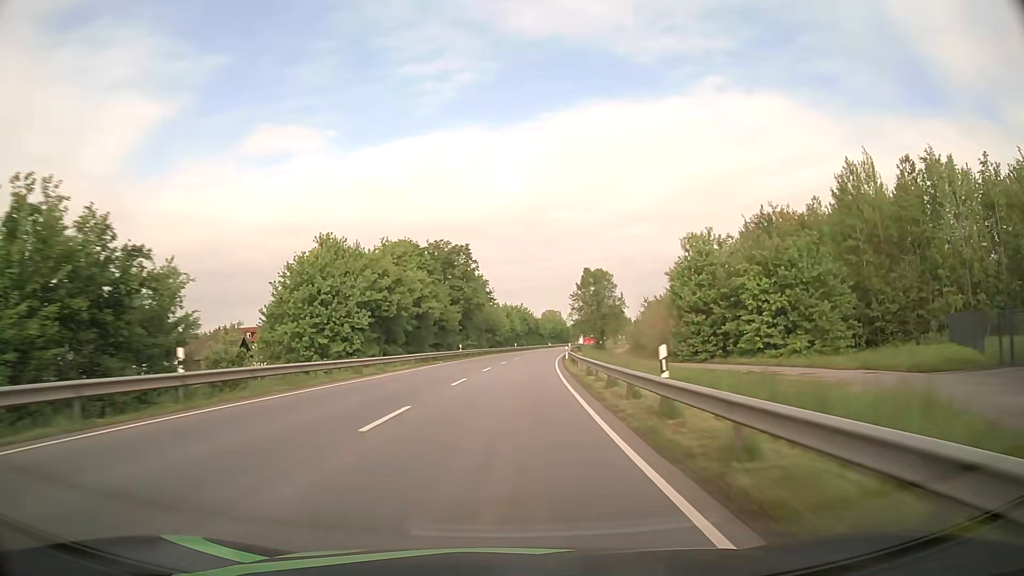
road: primary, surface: asphalt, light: Day
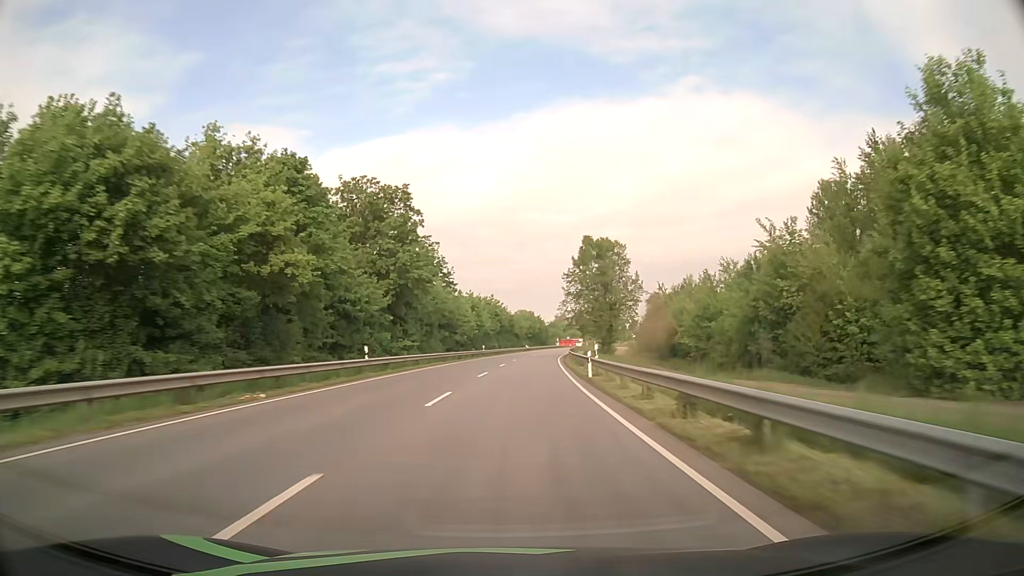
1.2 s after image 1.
(+0.6, +32.1) m; +2°
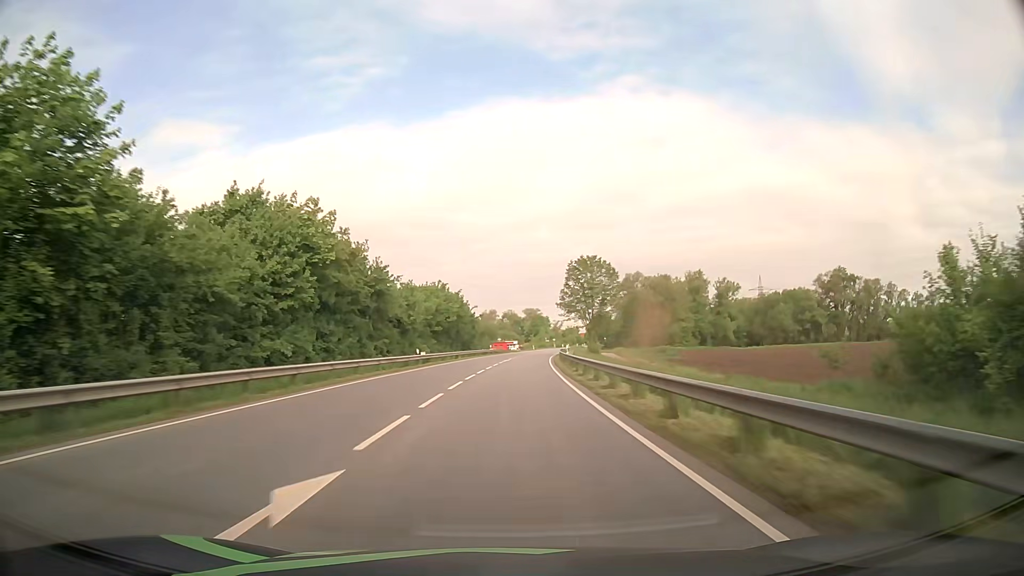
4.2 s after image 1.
(+4.7, +80.0) m; +6°
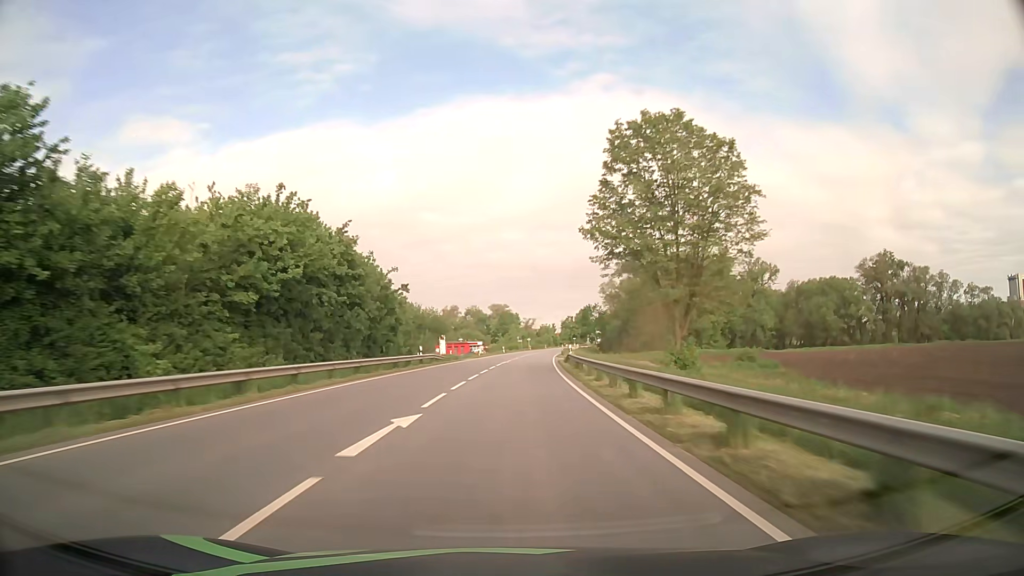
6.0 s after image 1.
(+1.3, +48.1) m; +3°
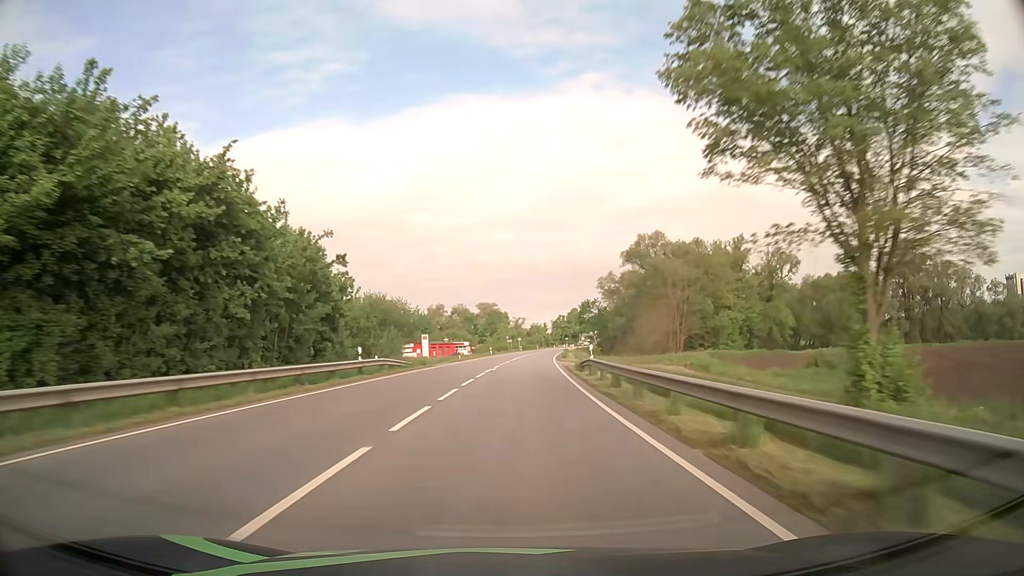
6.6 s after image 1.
(+0.1, +16.0) m; +1°
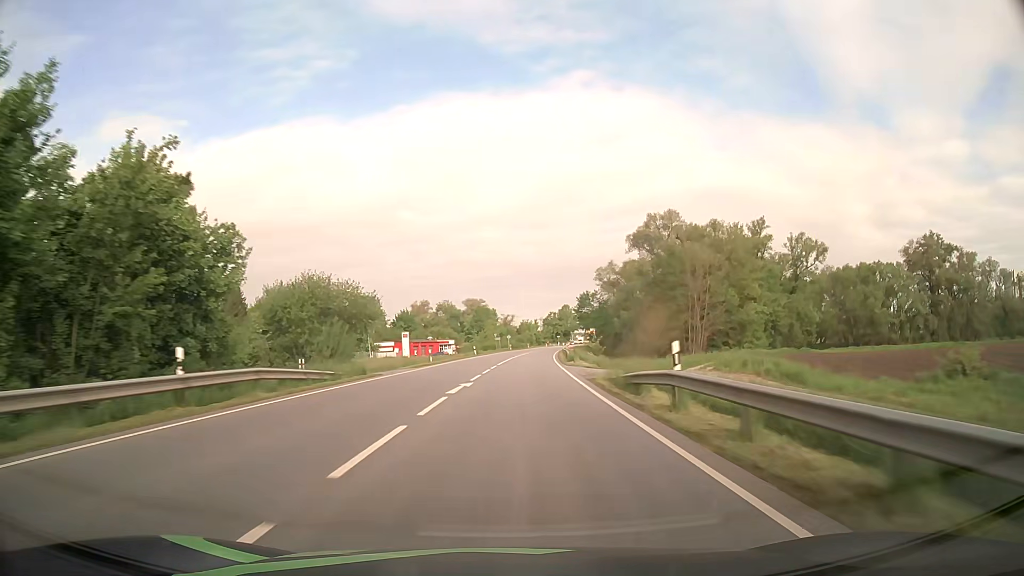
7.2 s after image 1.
(+0.2, +15.9) m; +1°
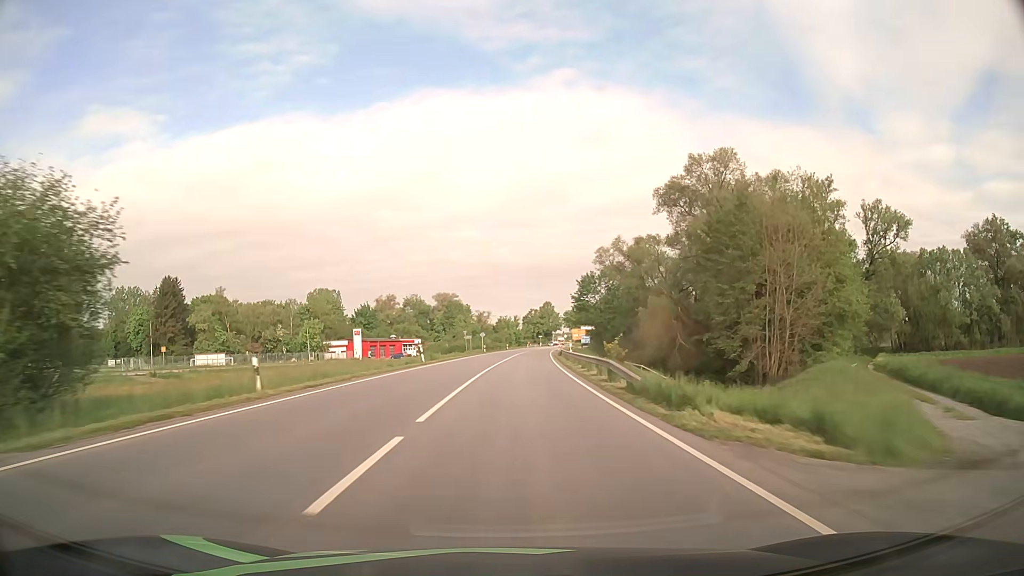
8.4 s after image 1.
(+0.5, +31.1) m; +2°
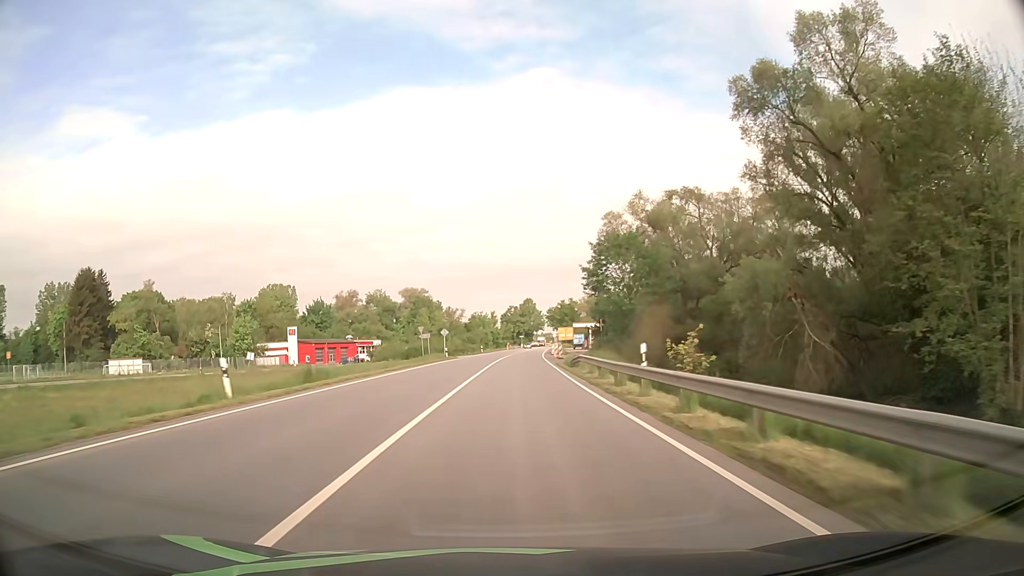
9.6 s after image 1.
(+0.5, +30.2) m; +2°
(0, +10) (0, +20) (0, +30) (+1, +40) (+1, +50) (+1, +60) (+2, +70) (+2, +80) (+3, +90) (+4, +100) m
